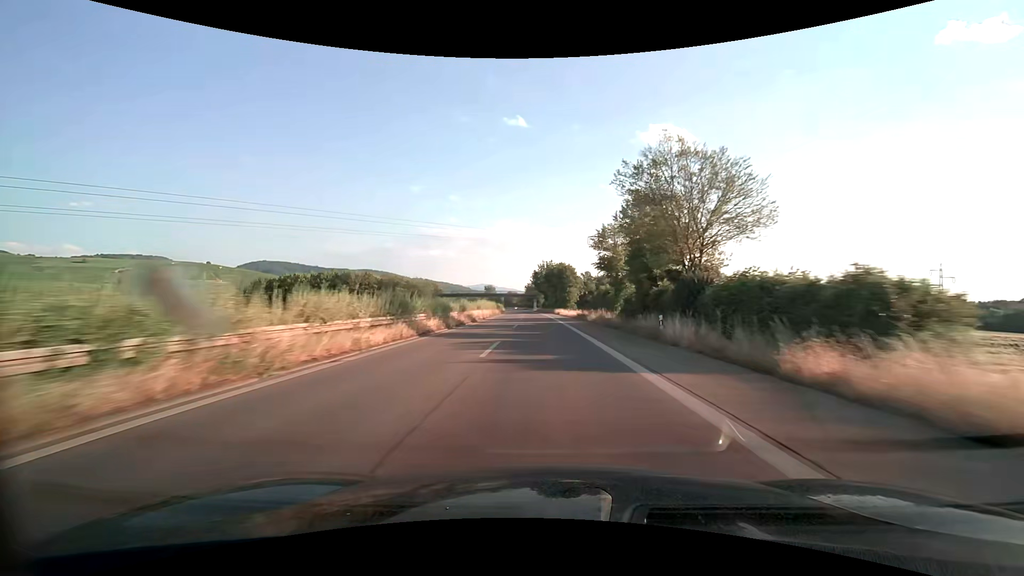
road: trunk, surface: asphalt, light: Day
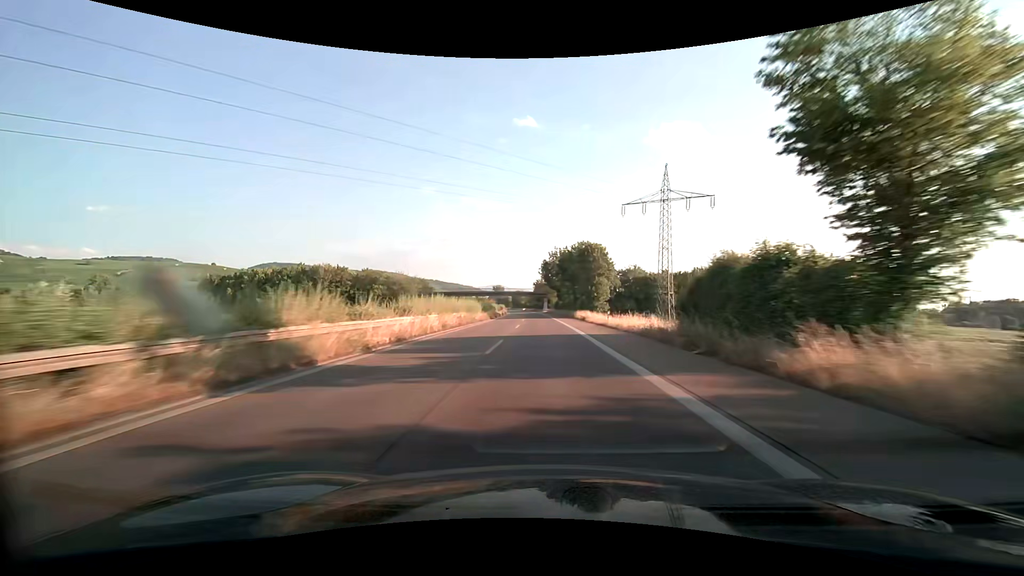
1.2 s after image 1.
(-0.3, +34.8) m; -1°
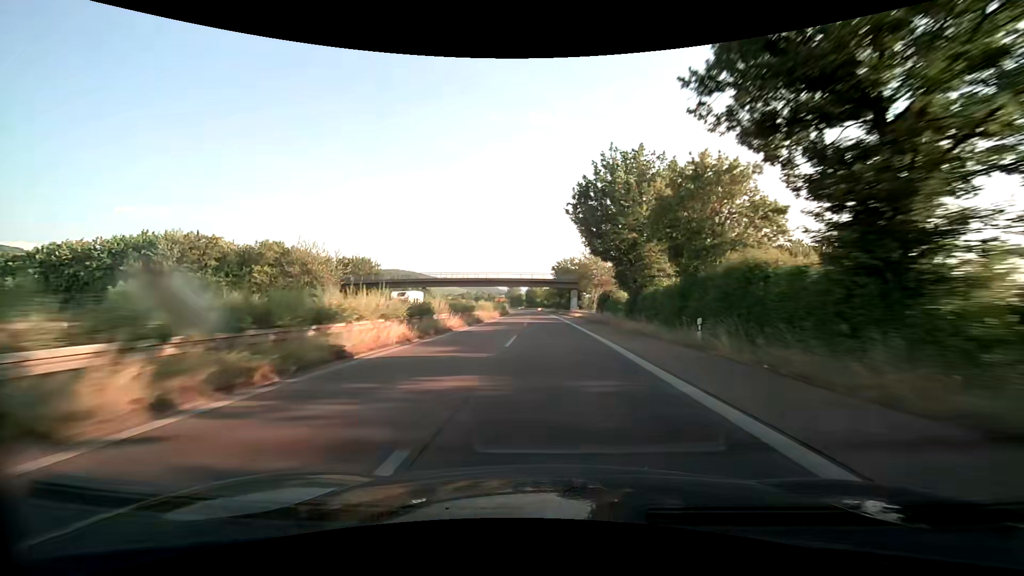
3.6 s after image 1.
(-1.4, +69.7) m; -2°
(0, +10) (0, +20) (0, +30) (0, +40) (0, +50) (-1, +60) (-1, +70) (-1, +80) (-1, +90) (-2, +100) m
